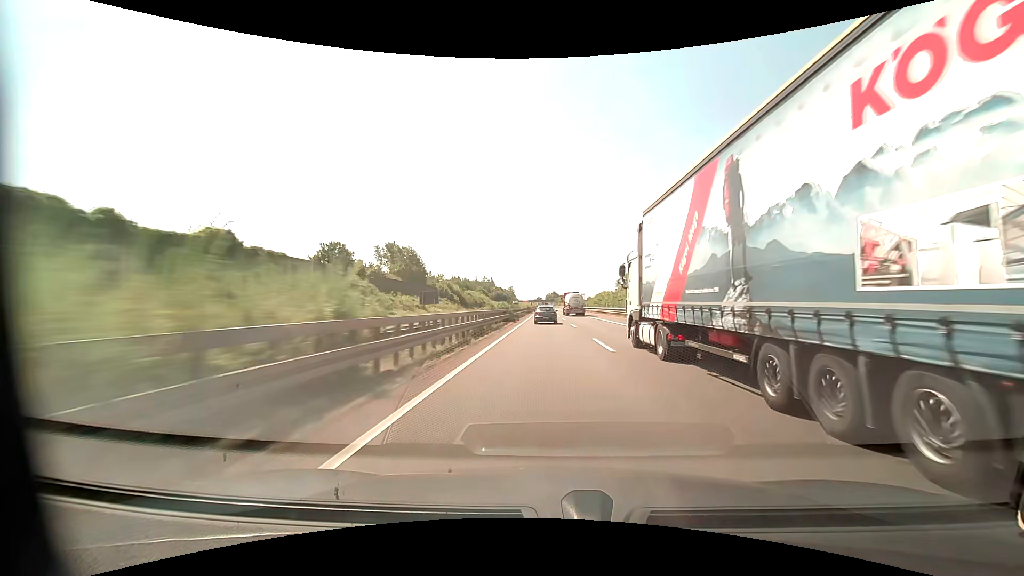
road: motorway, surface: asphalt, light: Day
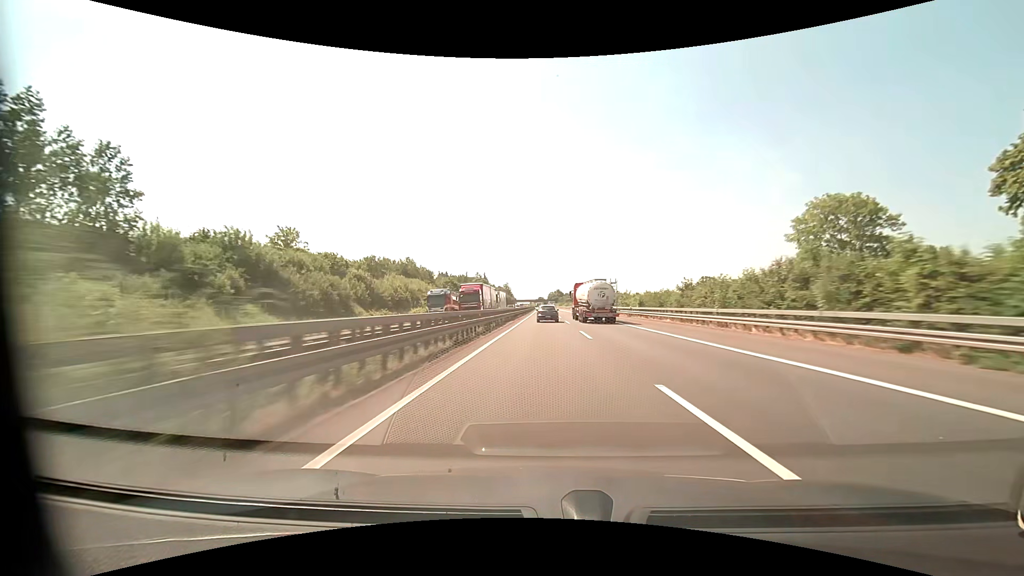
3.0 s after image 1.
(-0.2, +102.4) m; 0°
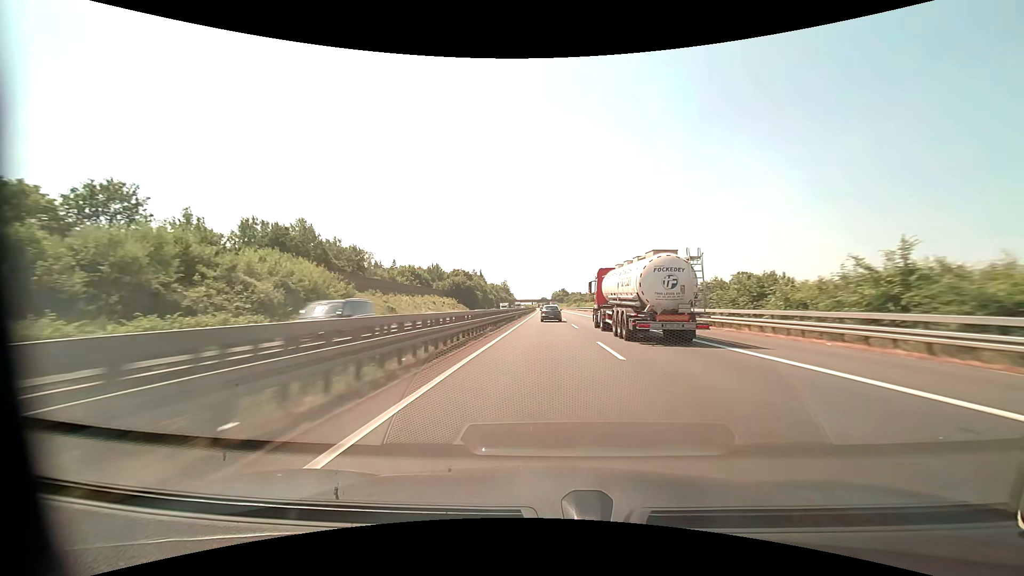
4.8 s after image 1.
(-0.2, +61.9) m; 0°
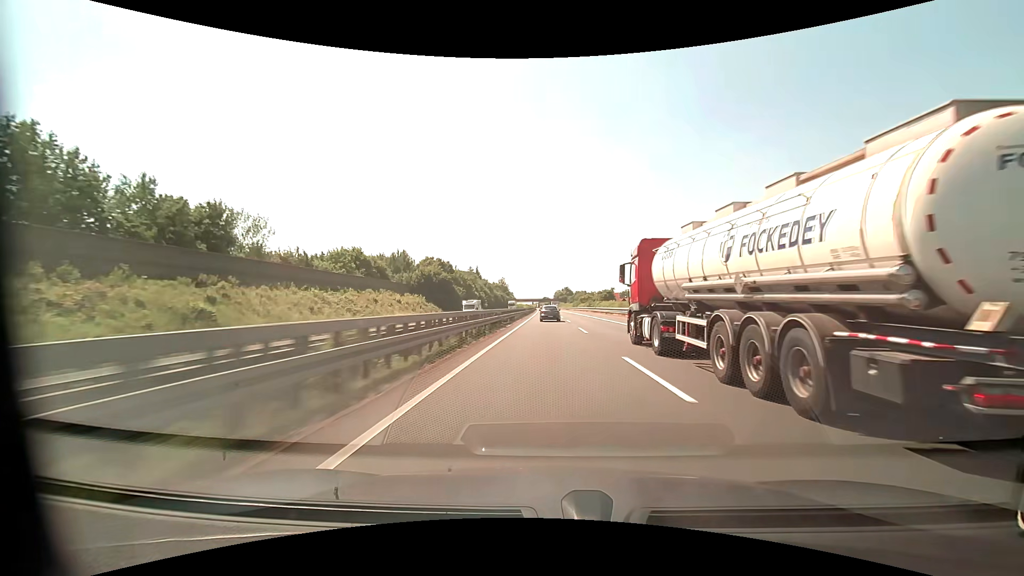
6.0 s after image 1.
(-0.1, +41.4) m; 0°
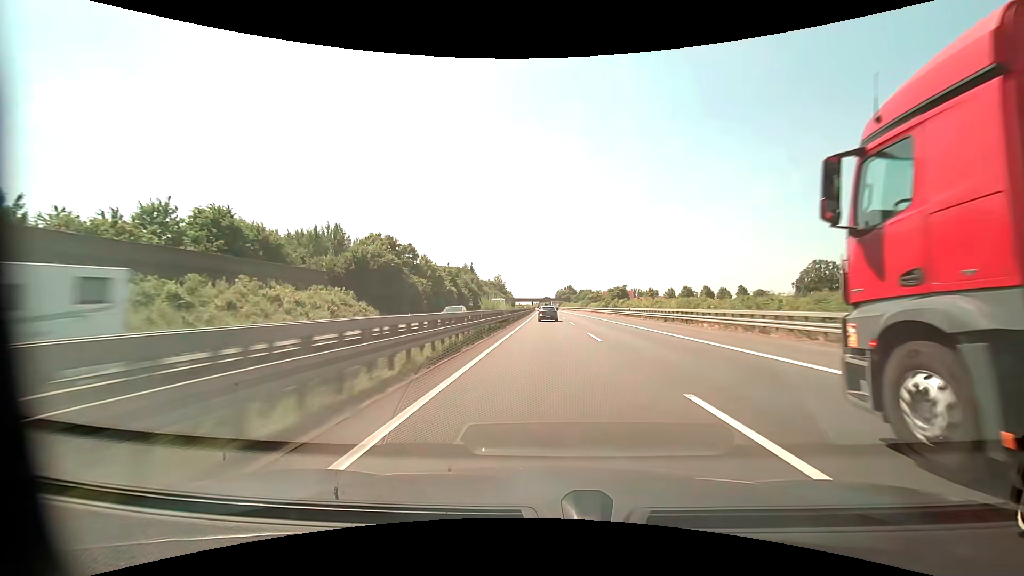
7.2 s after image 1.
(-0.1, +41.5) m; 0°
(0, +10) (0, +20) (0, +30) (0, +40) (0, +50) (0, +60) (0, +70) (0, +80) (0, +90) (0, +100) m
